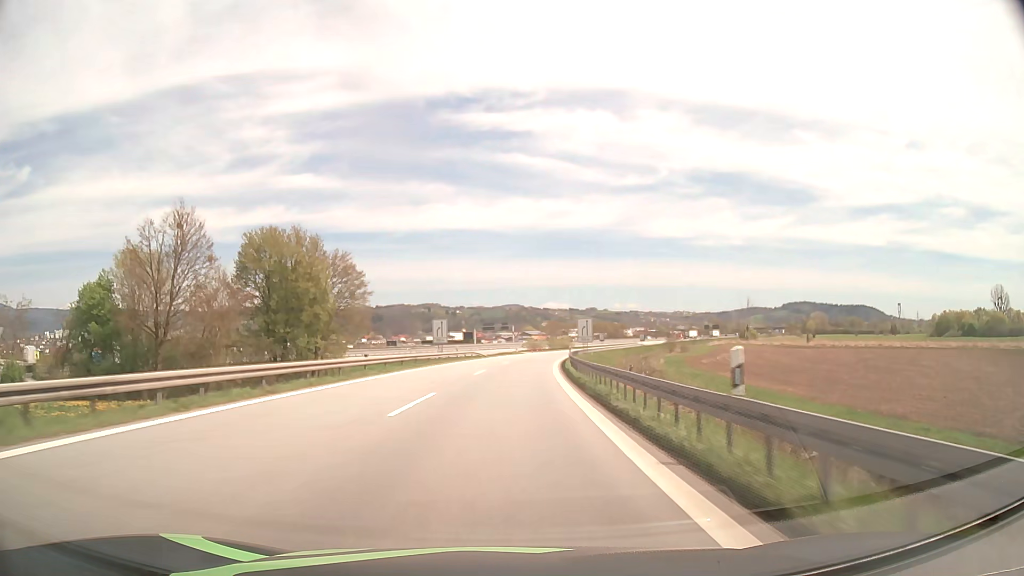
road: motorway_link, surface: asphalt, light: Day
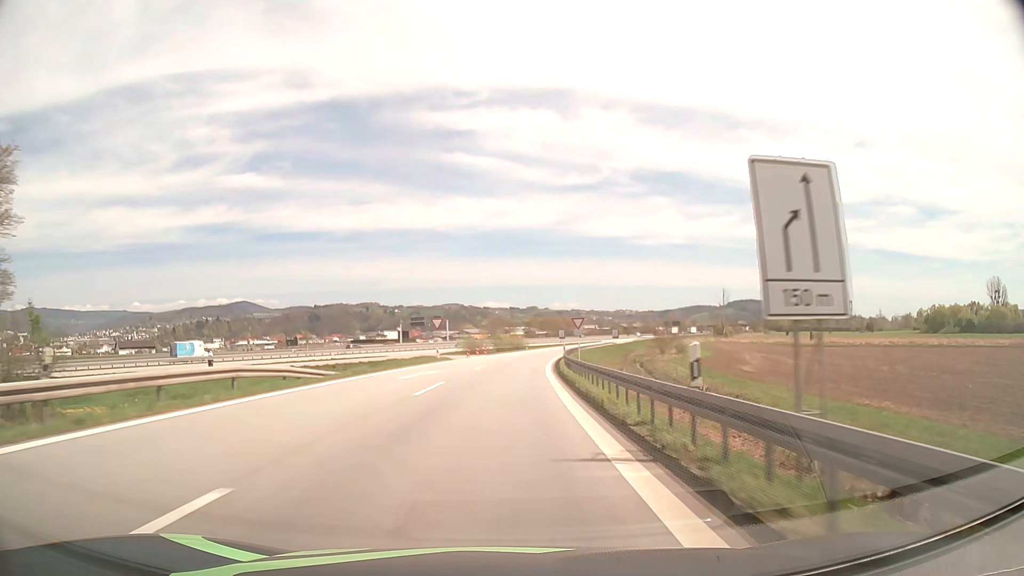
(+2.4, +49.0) m; +5°
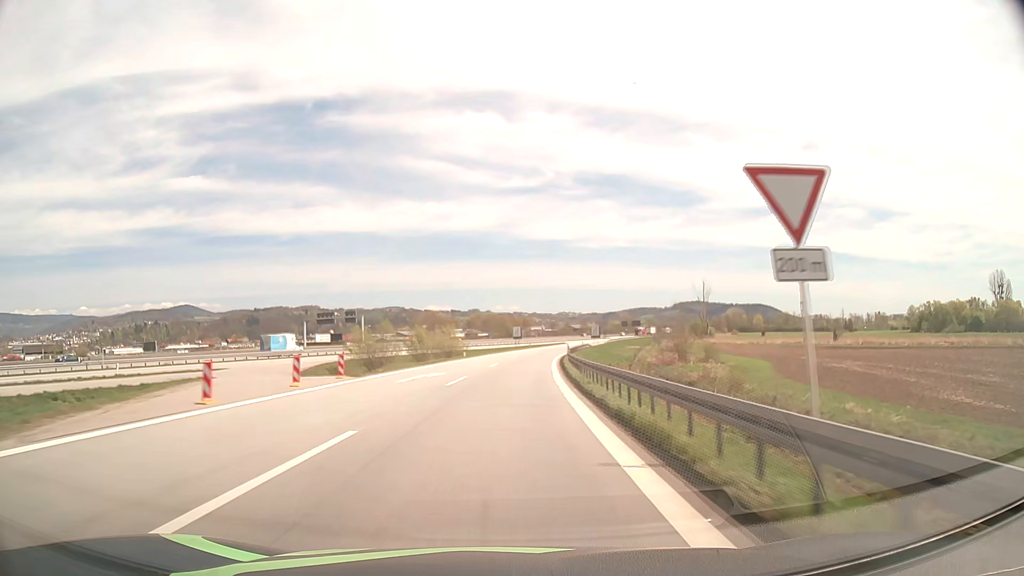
(+1.9, +49.3) m; +5°
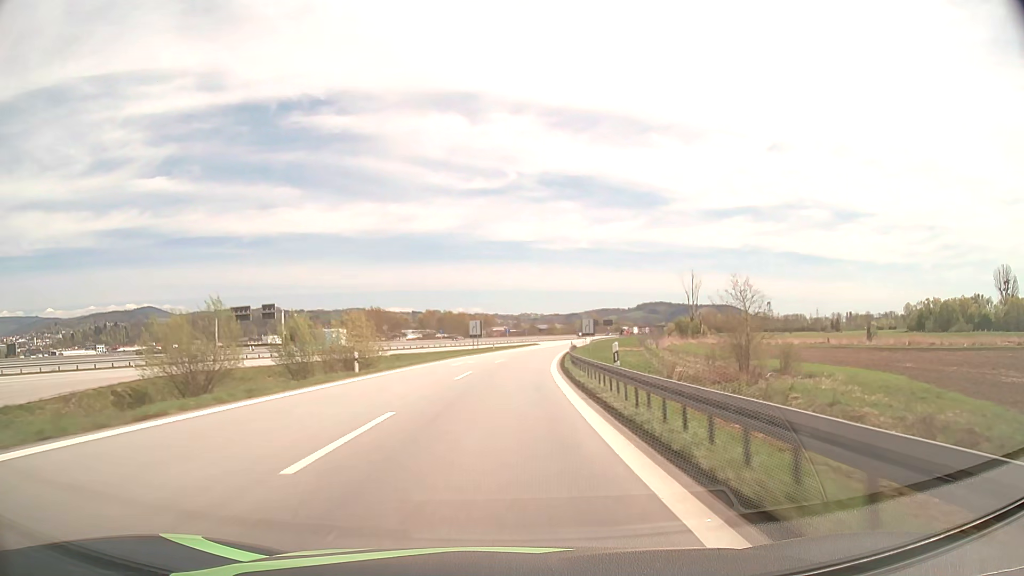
(+1.0, +33.0) m; +3°
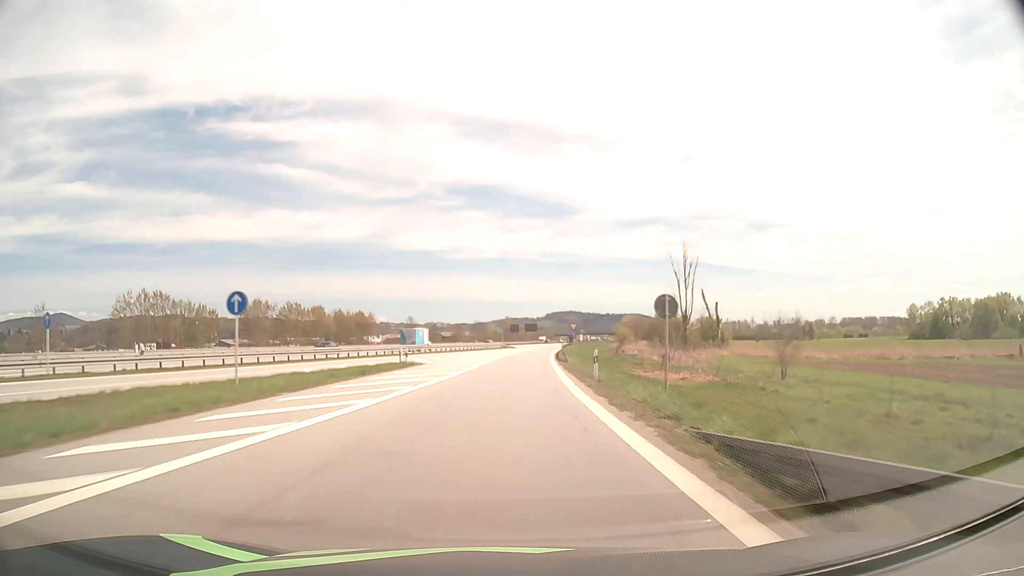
(+5.8, +82.6) m; +8°
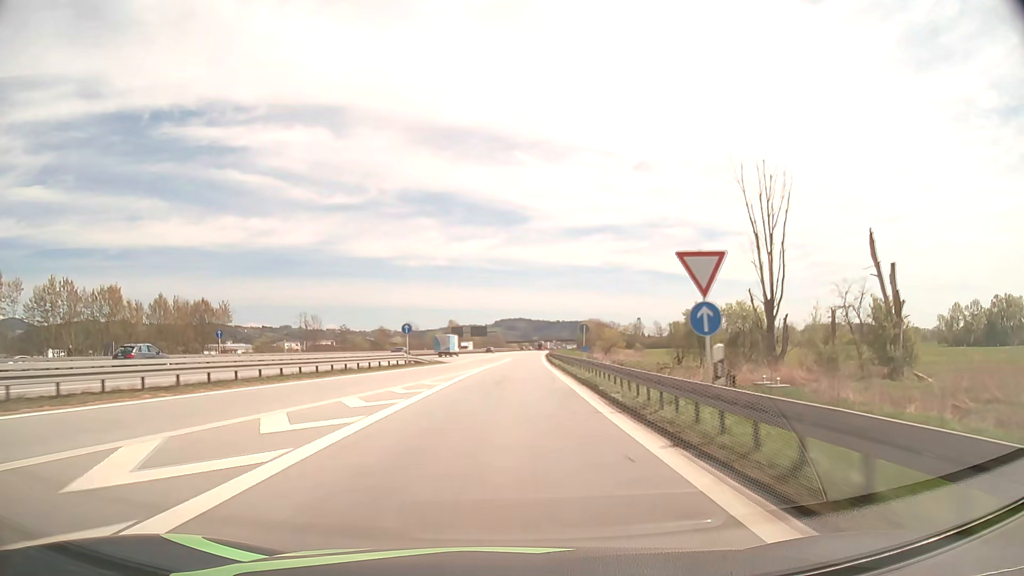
(+2.8, +65.9) m; +4°
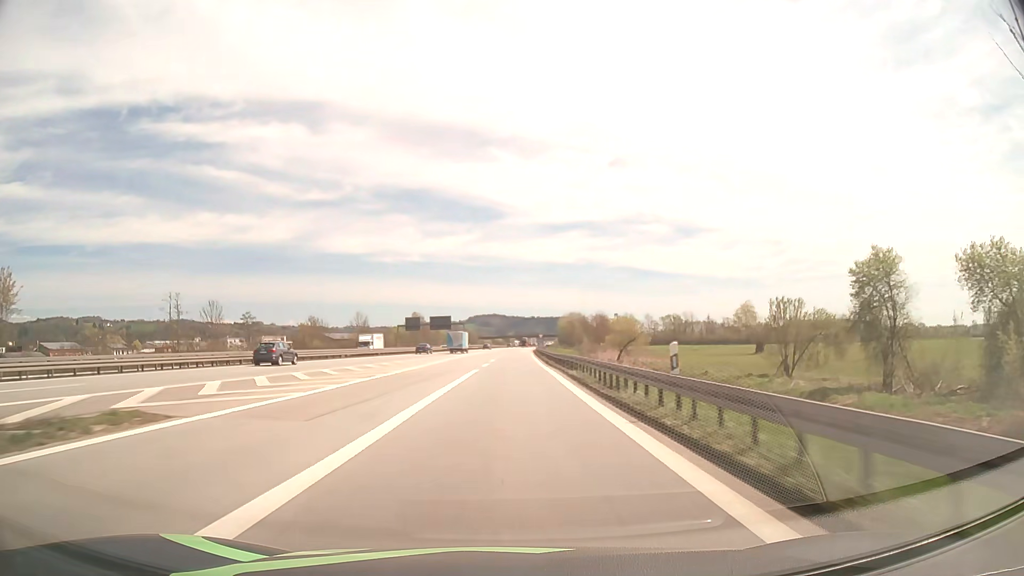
(+1.2, +49.5) m; +2°
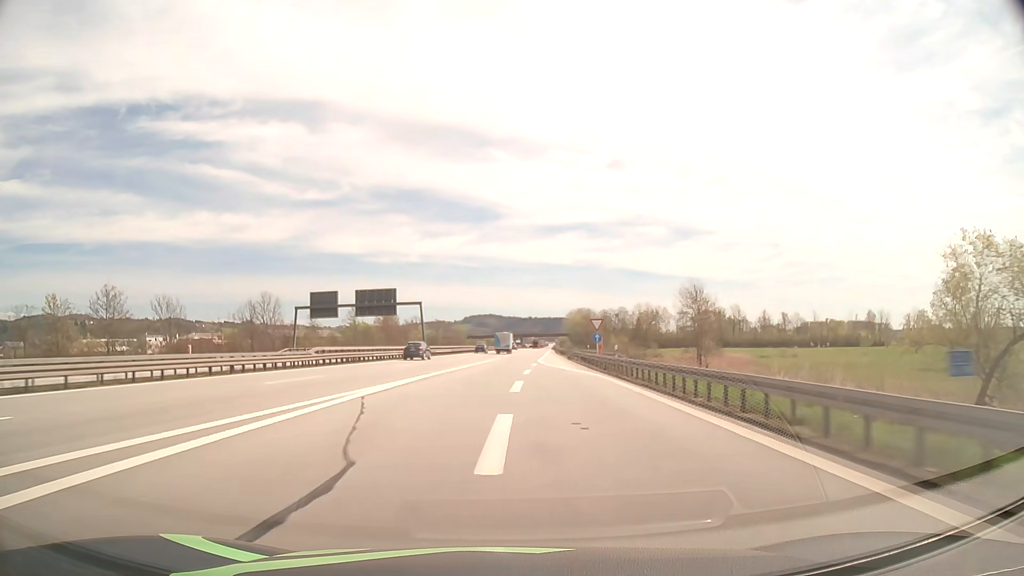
(-0.3, +82.6) m; 0°
(0, +10) (0, +20) (+1, +30) (+1, +40) (+1, +50) (+2, +60) (+2, +70) (+3, +80) (+3, +90) (+4, +100) m
